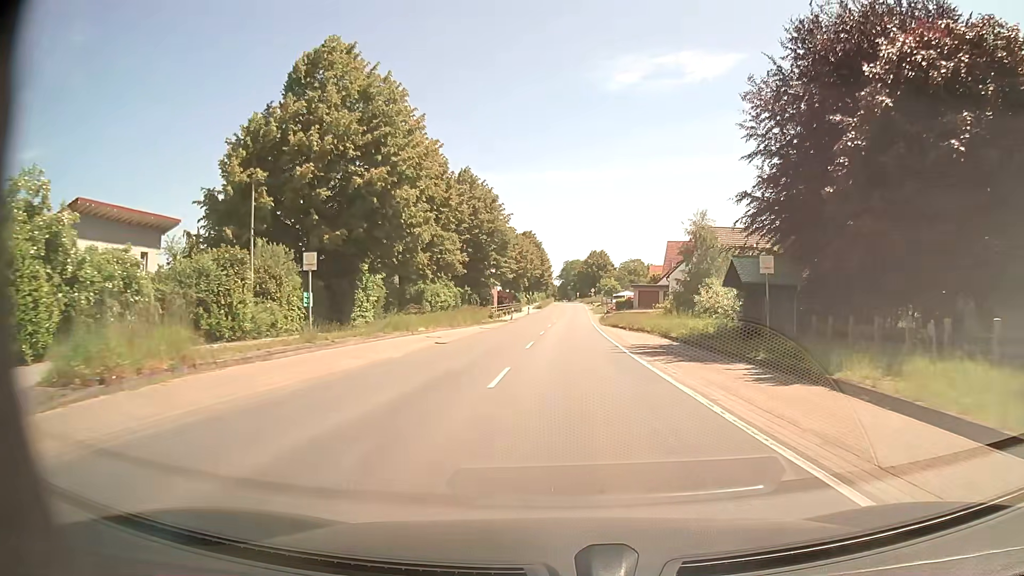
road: secondary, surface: asphalt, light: Day
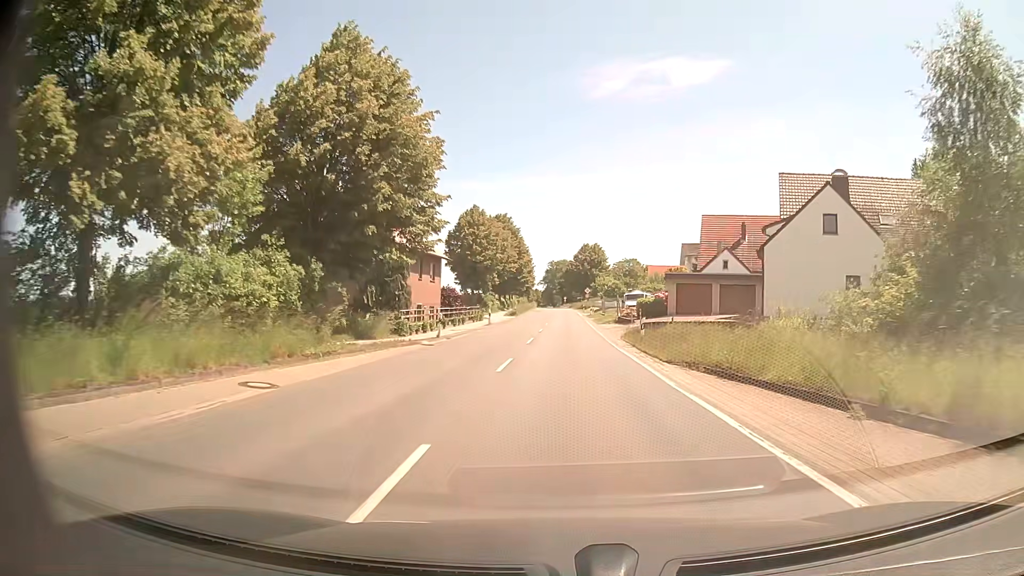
(+0.3, +33.4) m; +1°
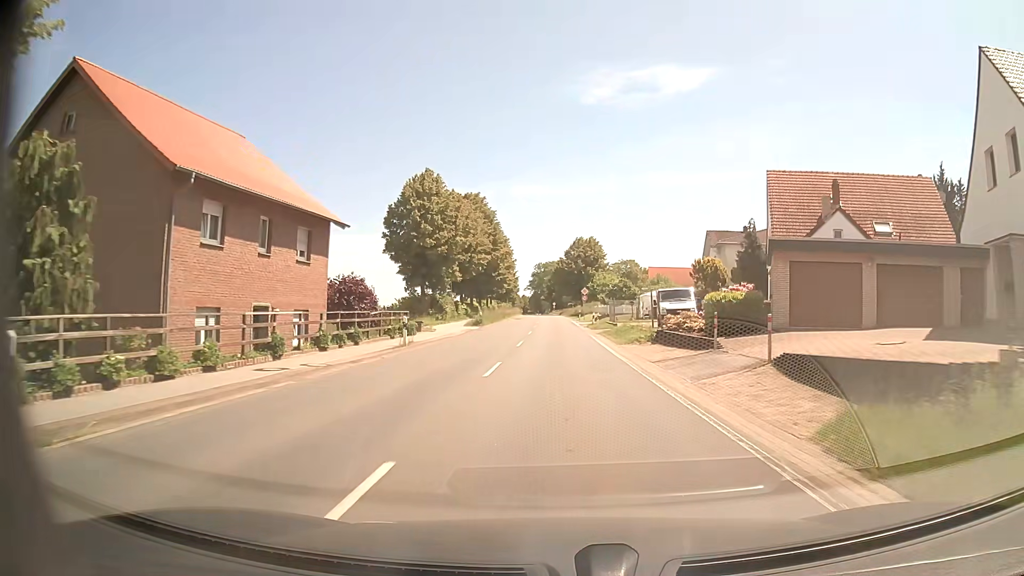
(+0.2, +25.0) m; +1°
(0, +10) (0, +20) (0, +30) (0, +40) (0, +50) (0, +60) (0, +70) (-1, +80) (-1, +90) (-1, +100) m
